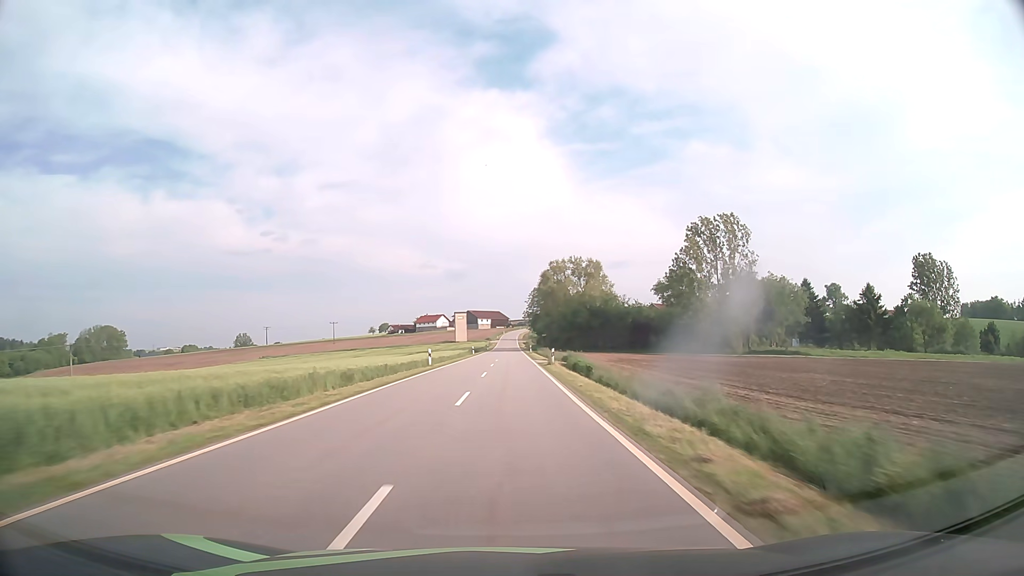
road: tertiary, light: Day
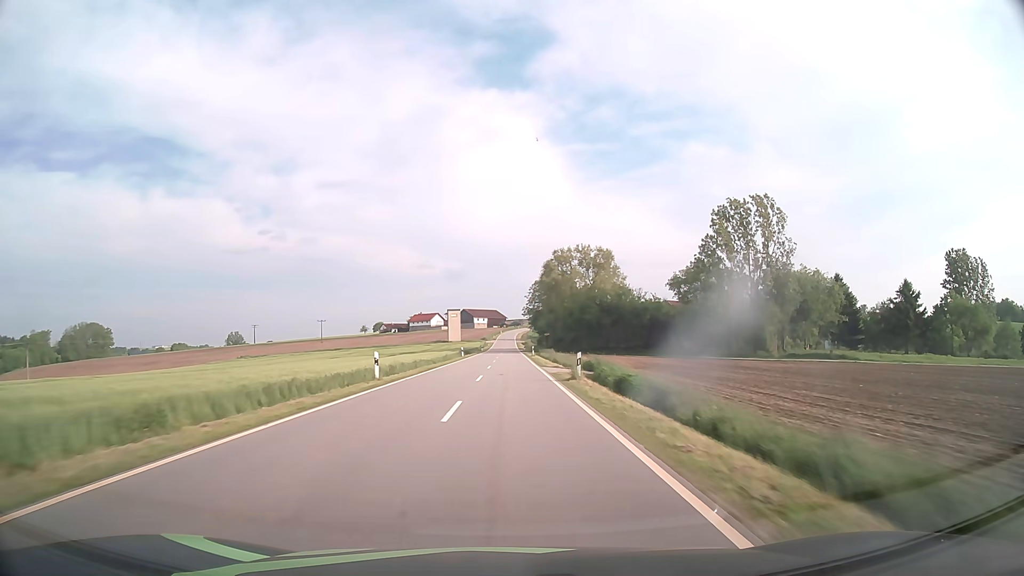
(0.0, +15.4) m; 0°
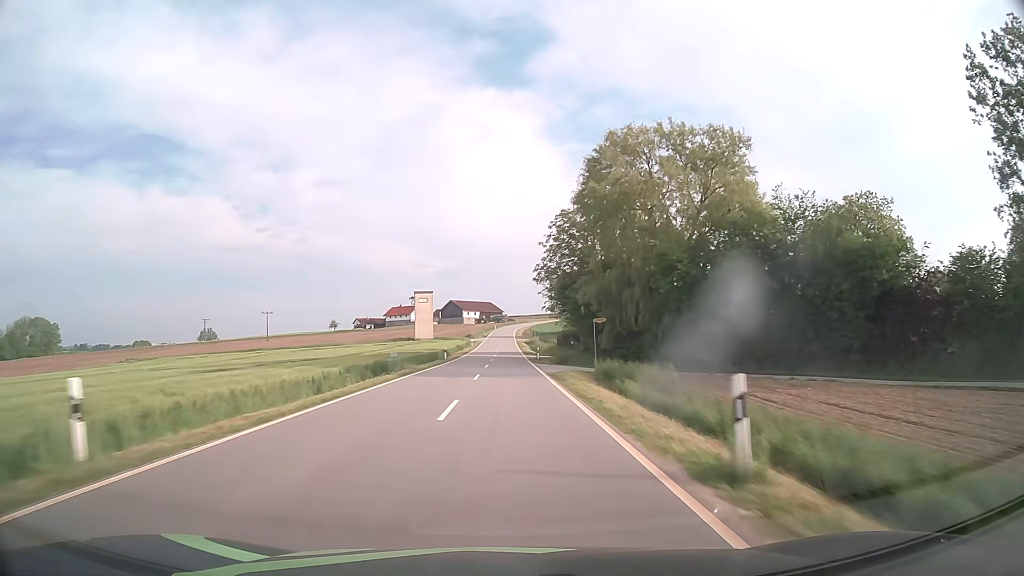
(+0.2, +60.8) m; 0°
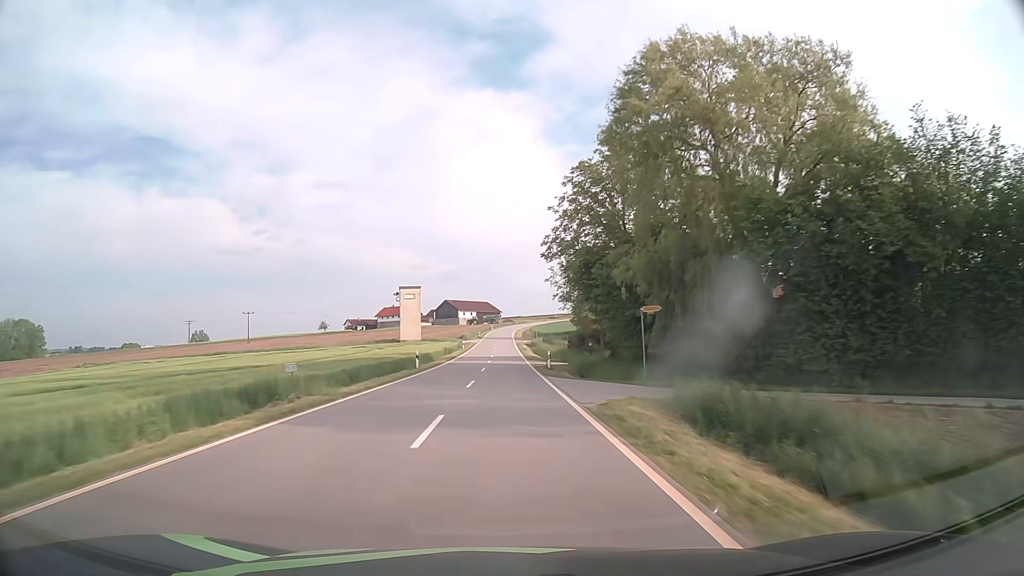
(0.0, +15.0) m; 0°
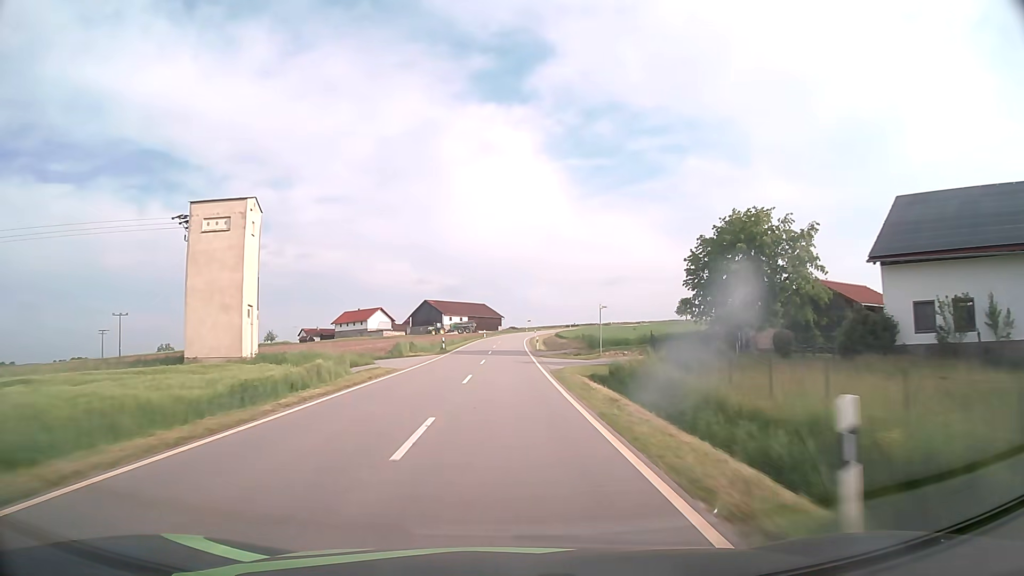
(-0.2, +74.2) m; 0°
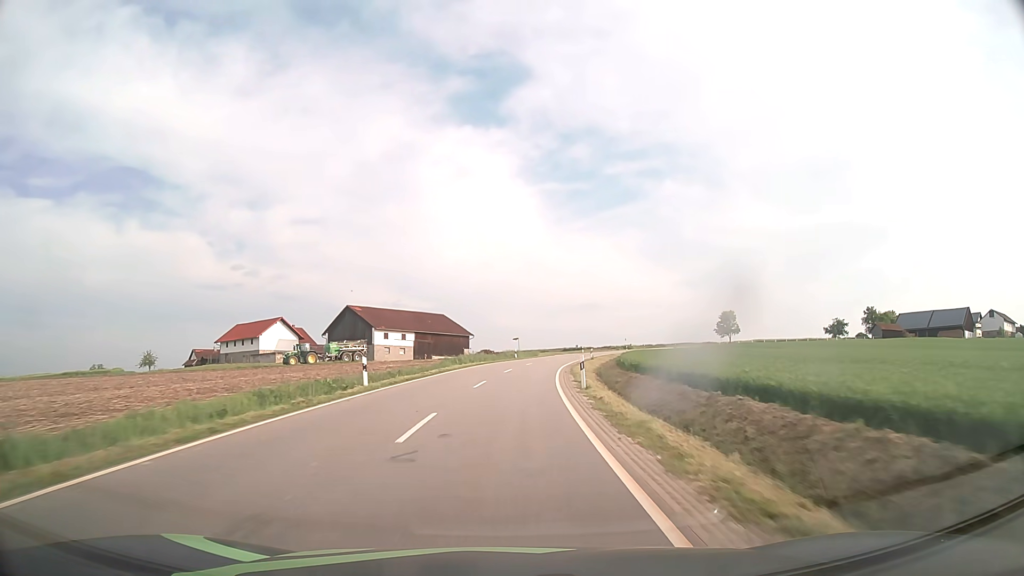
(+0.6, +71.3) m; +2°
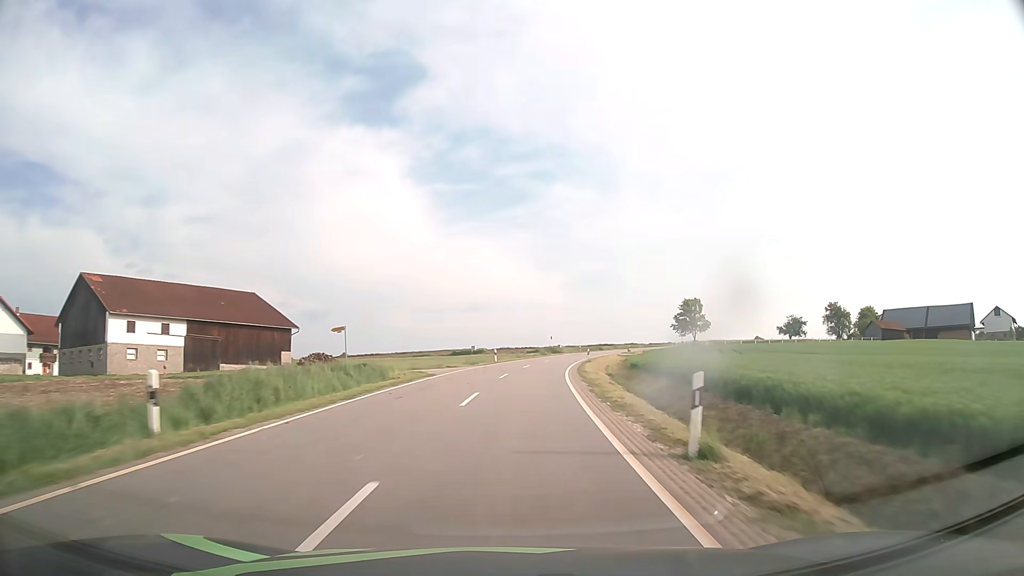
(+4.0, +54.9) m; +9°
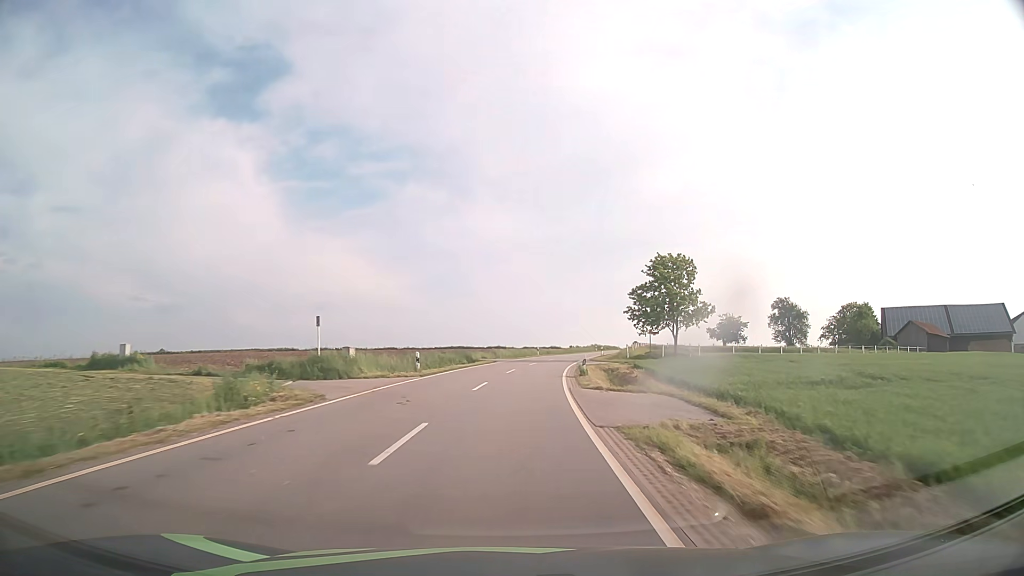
(+7.6, +67.4) m; +13°
(0, +10) (+1, +20) (+1, +30) (+3, +40) (+4, +50) (+6, +60) (+8, +69) (+10, +79) (+12, +89) (+15, +99) m
